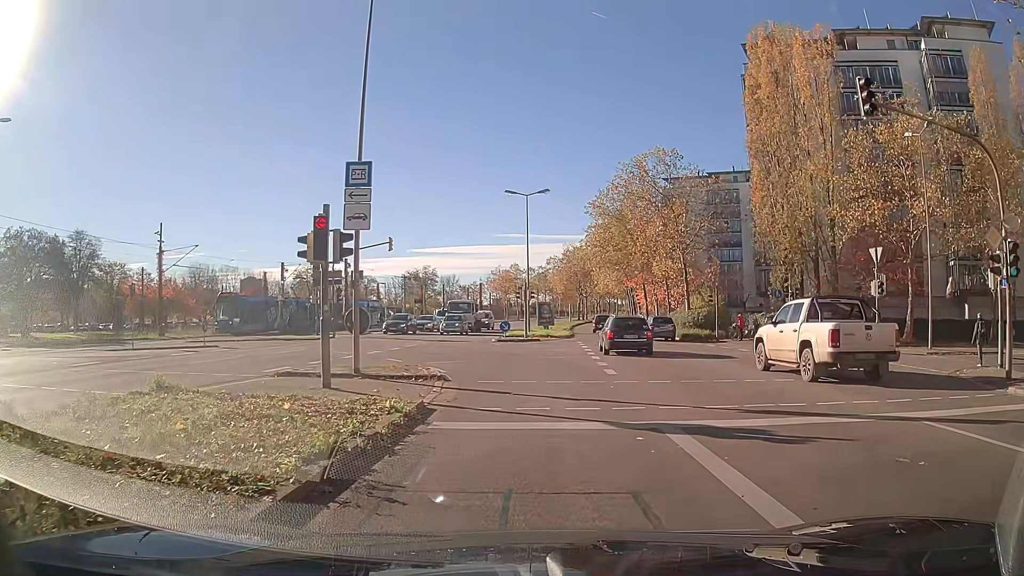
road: secondary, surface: asphalt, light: Day
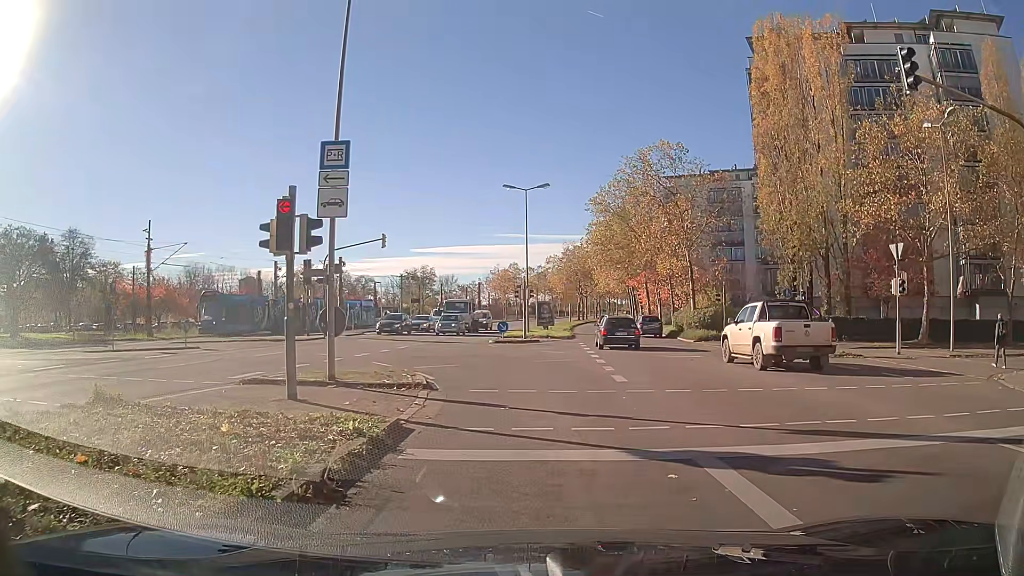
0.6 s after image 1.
(0.0, +1.7) m; 0°
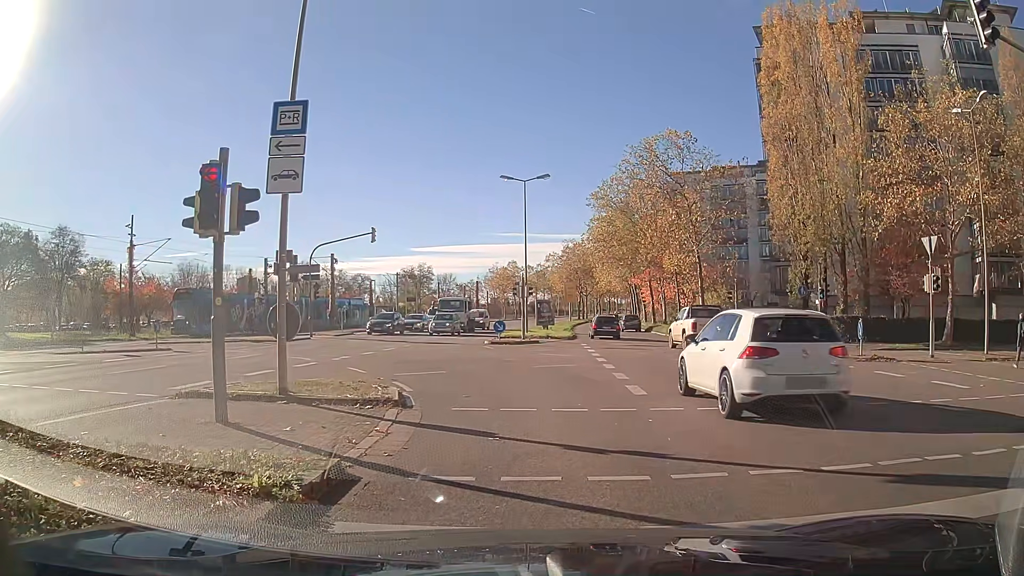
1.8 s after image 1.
(0.0, +2.4) m; +1°
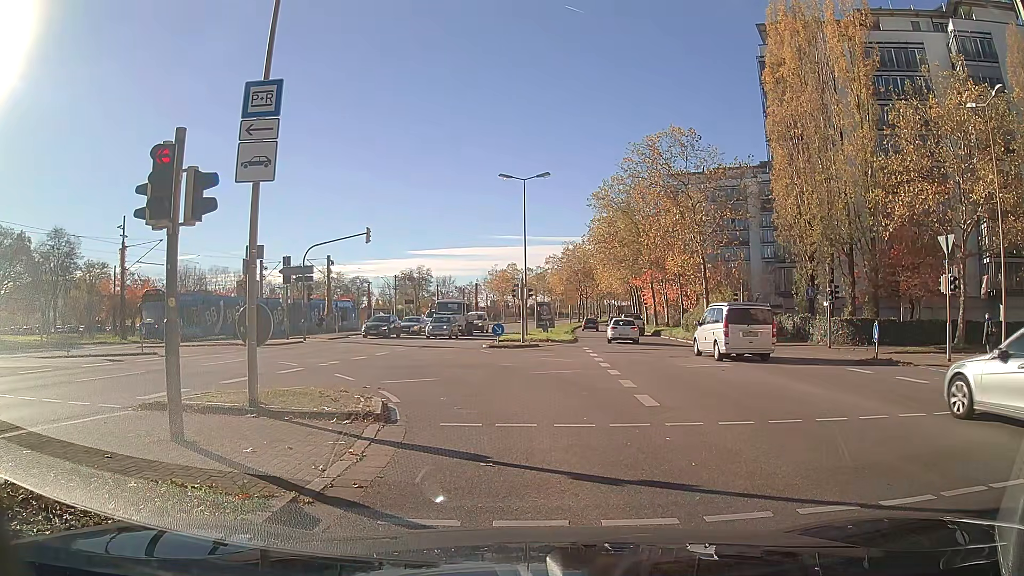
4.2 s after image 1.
(0.0, +1.1) m; 0°
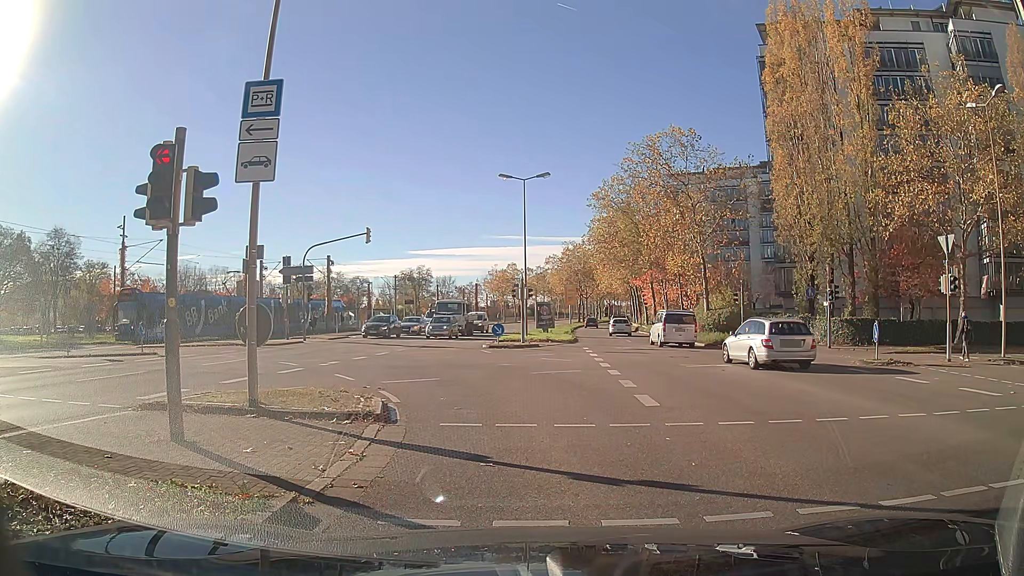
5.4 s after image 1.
(0.0, 0.0) m; 0°
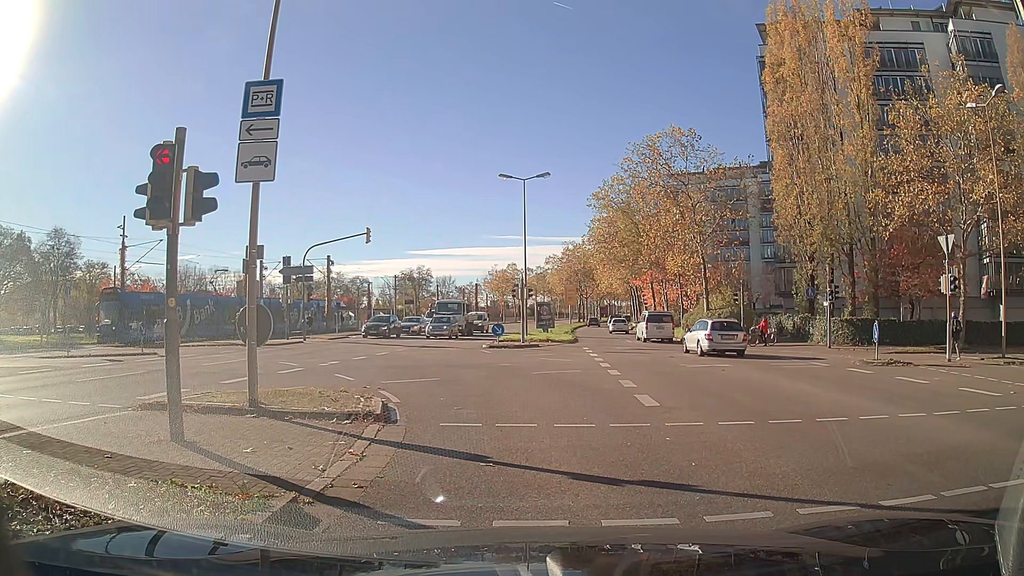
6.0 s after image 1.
(0.0, 0.0) m; 0°
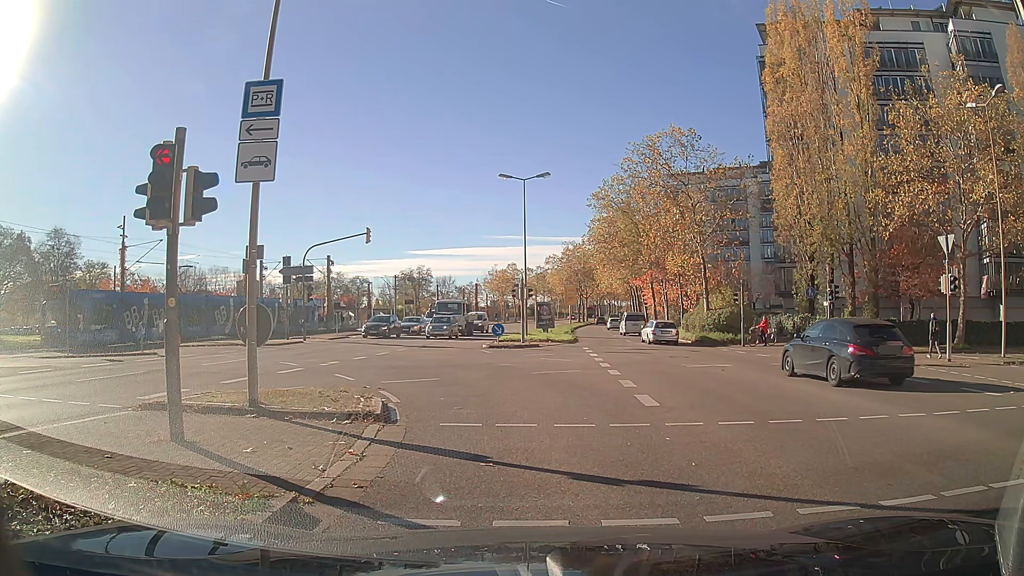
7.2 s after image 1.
(0.0, 0.0) m; 0°
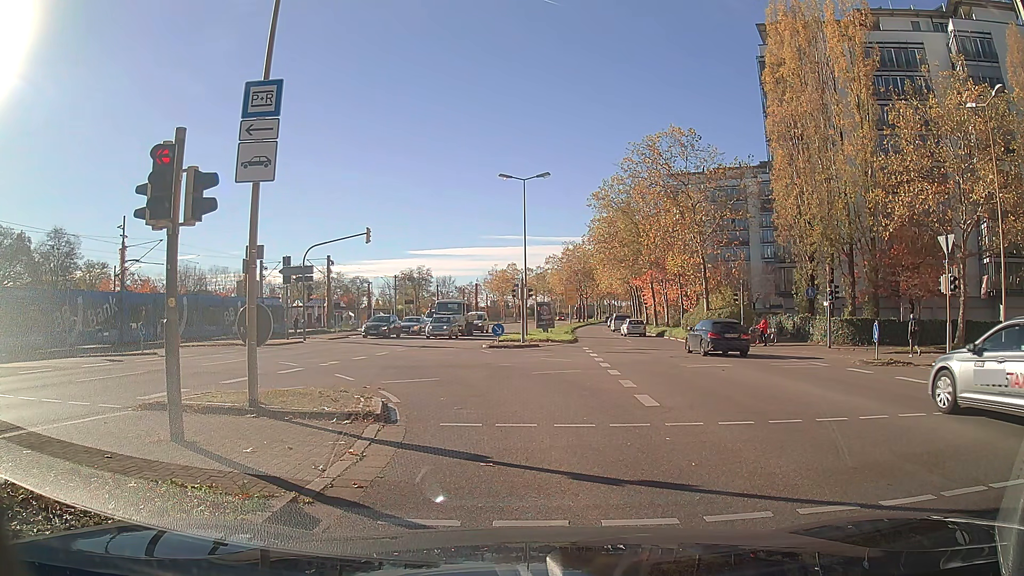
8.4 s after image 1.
(0.0, 0.0) m; 0°
(-1, +10) (-5, +19) (-13, +25) (-22, +27) (-32, +27) (-42, +26) (-52, +26) (-62, +26) (-72, +26) (-82, +25) m
